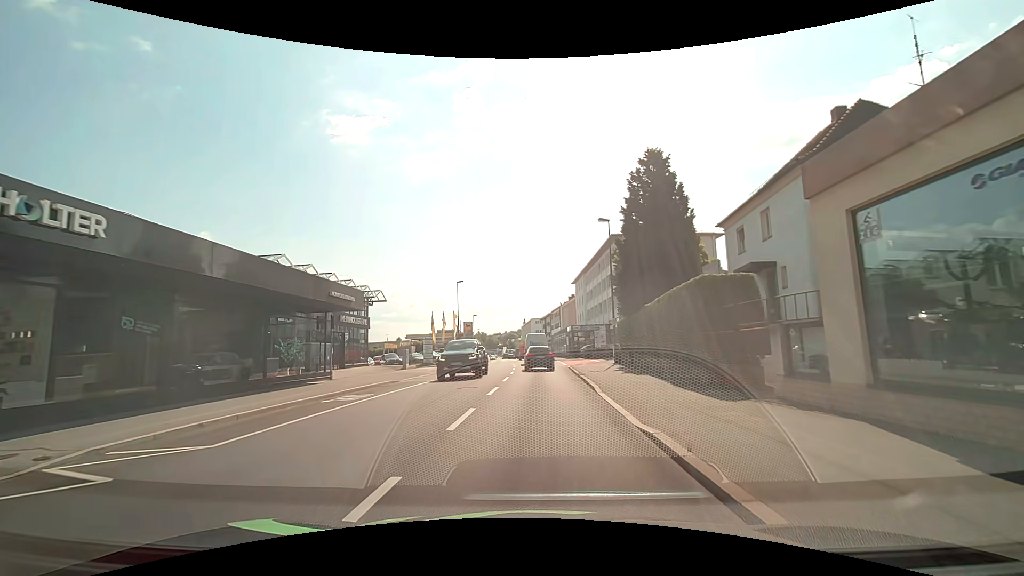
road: tertiary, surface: asphalt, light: Day
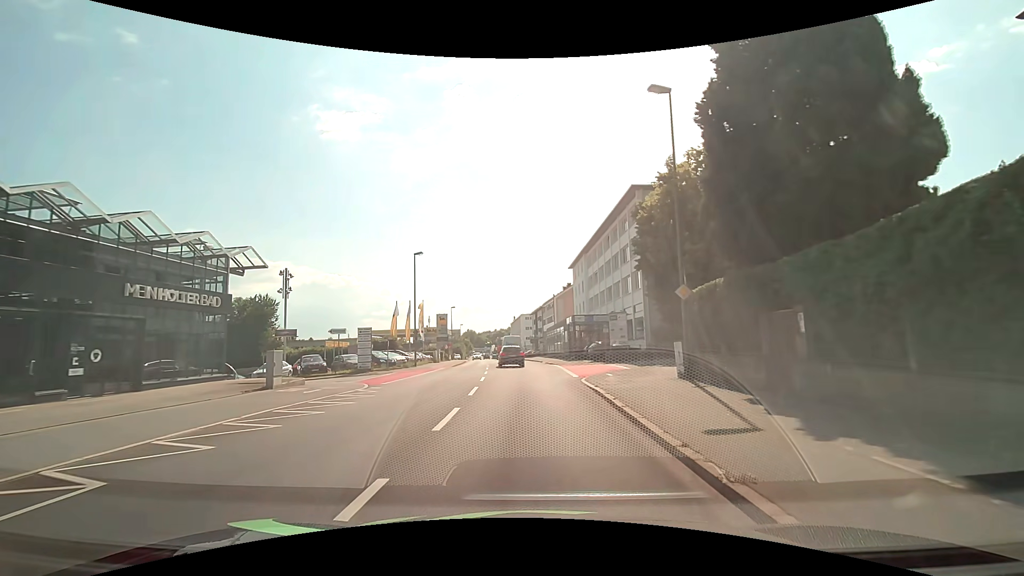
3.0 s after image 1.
(+0.3, +18.0) m; 0°
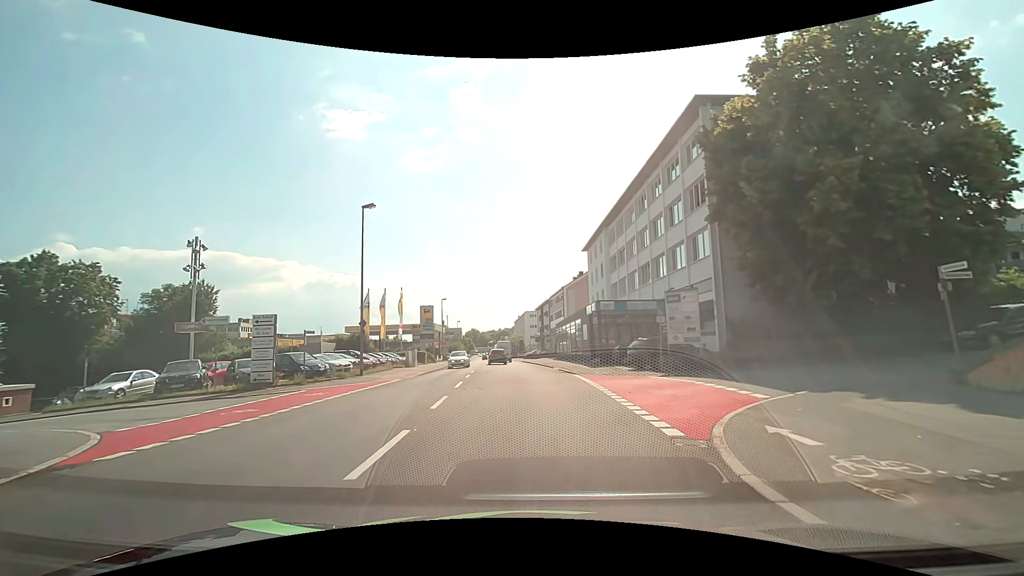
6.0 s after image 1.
(+0.1, +15.0) m; +1°
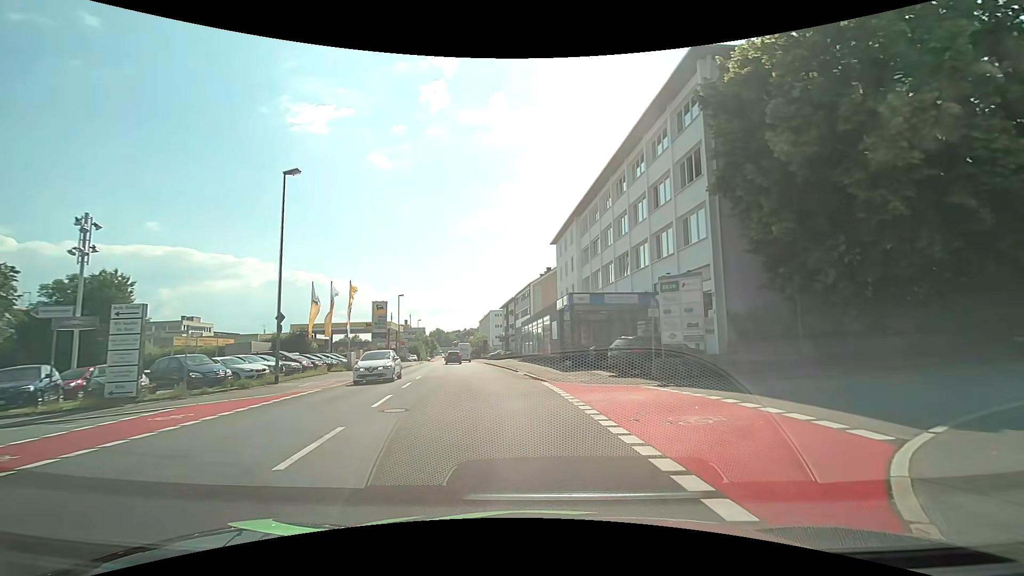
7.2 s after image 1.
(0.0, +5.3) m; +3°
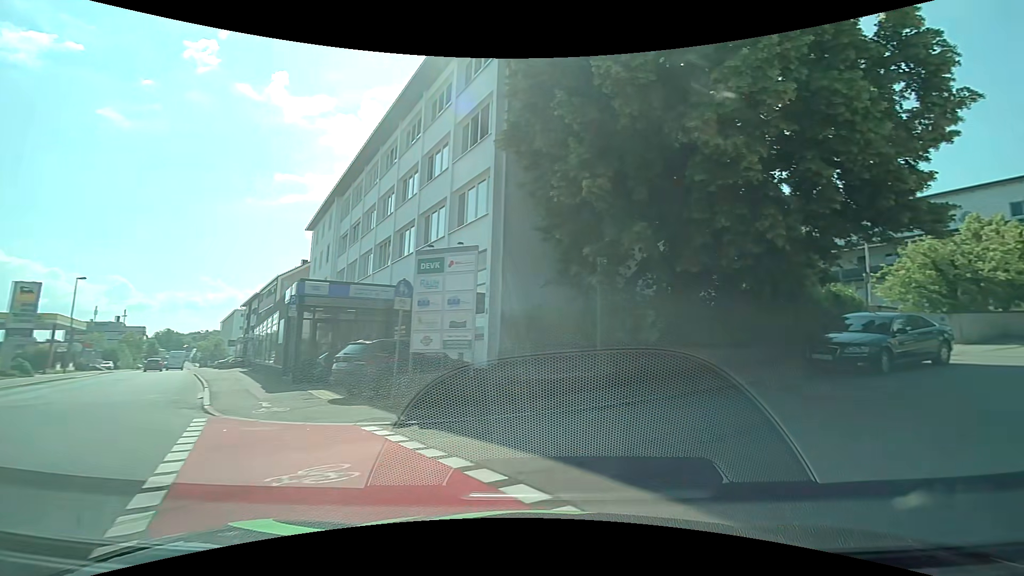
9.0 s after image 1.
(+1.4, +6.9) m; +26°
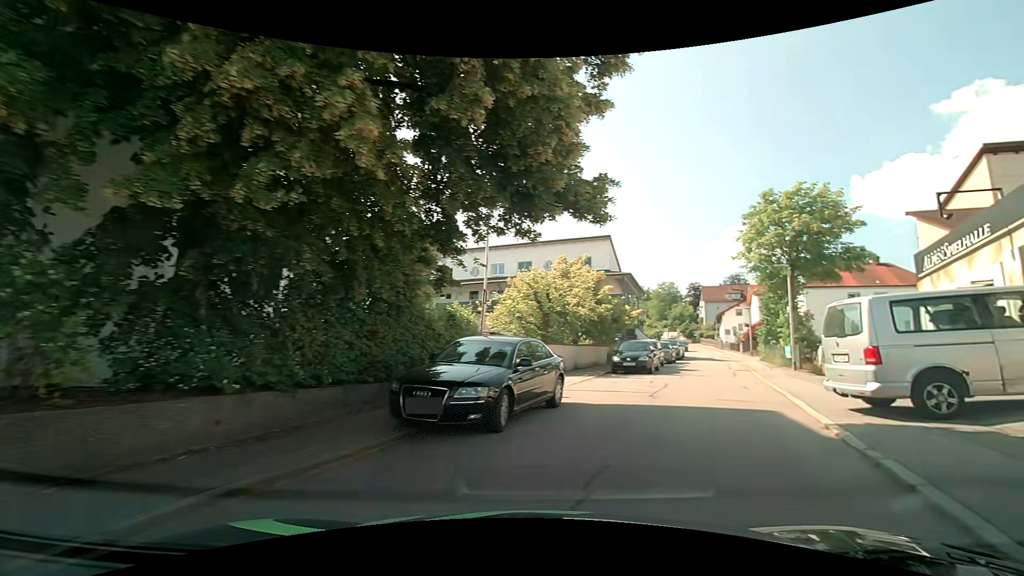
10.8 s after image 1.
(+2.4, +6.6) m; +41°
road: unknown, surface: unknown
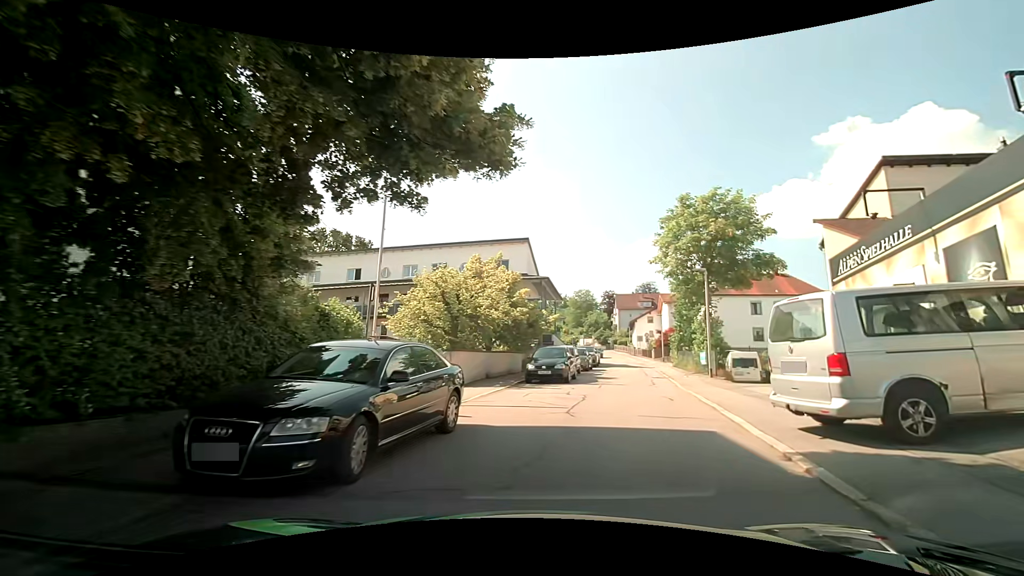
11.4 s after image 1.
(+0.2, +2.4) m; +8°
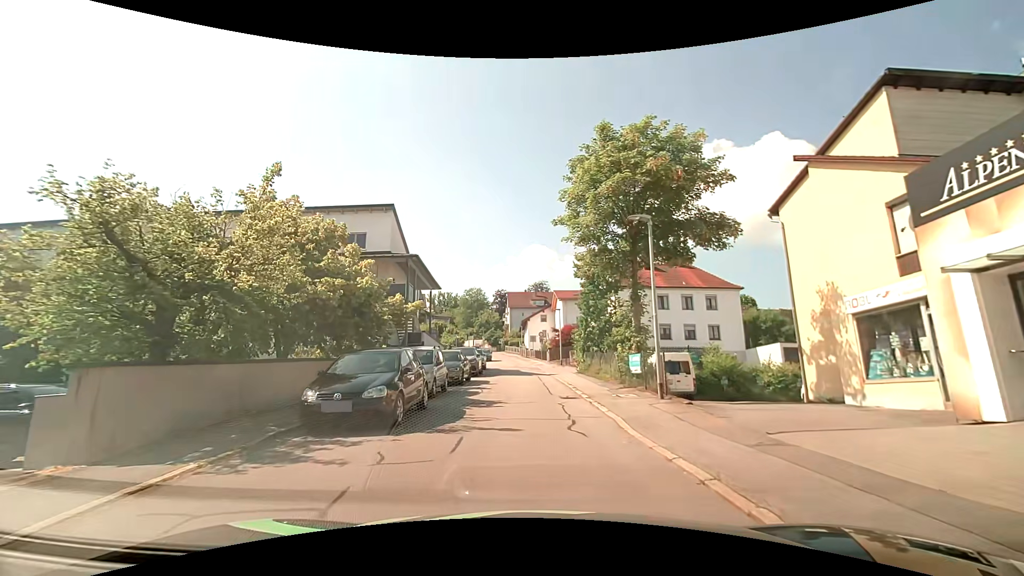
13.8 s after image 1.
(+1.7, +10.7) m; +14°
(0, +10) (-1, +20) (-1, +30) (-2, +40) (-4, +49) (-14, +48) (-24, +47) (-34, +47) (-44, +48) (-54, +49) m
